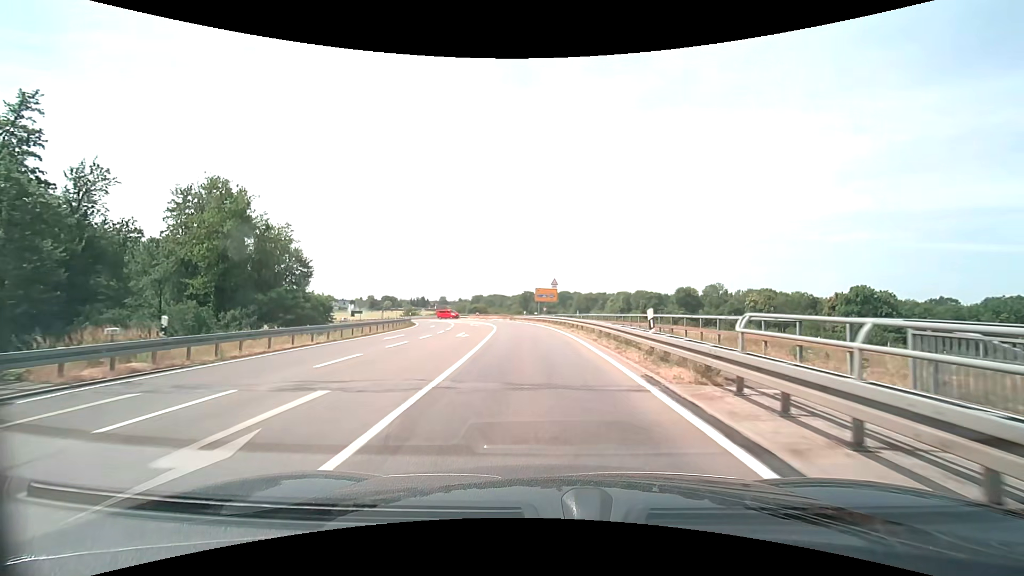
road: secondary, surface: asphalt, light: Day
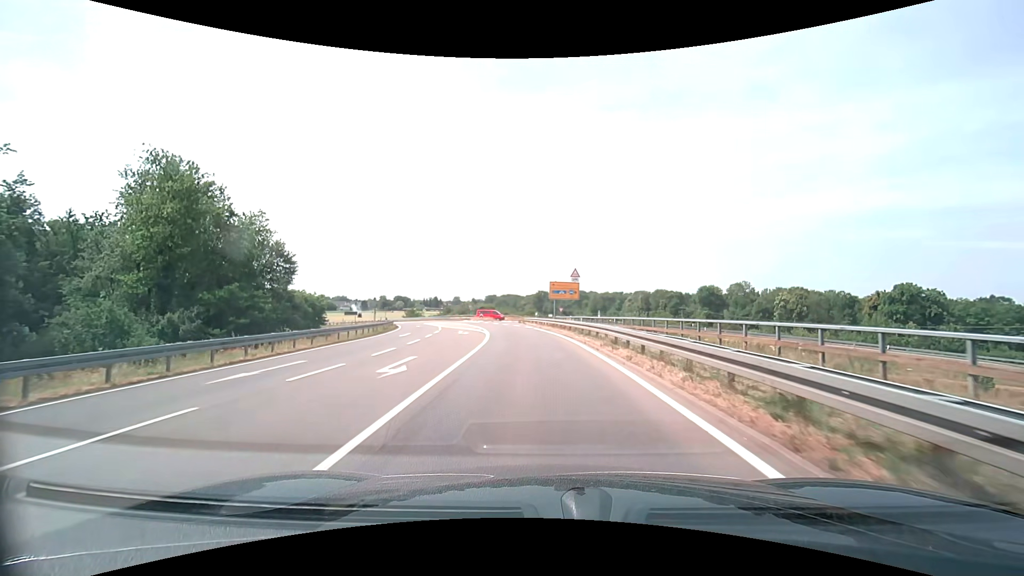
(-0.1, +13.6) m; -2°
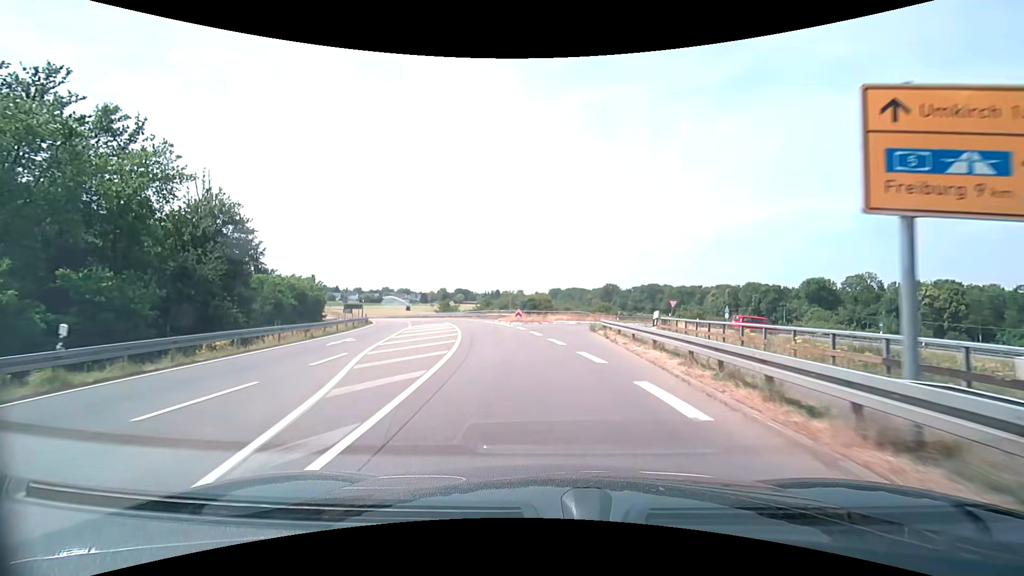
(-1.8, +34.5) m; -7°
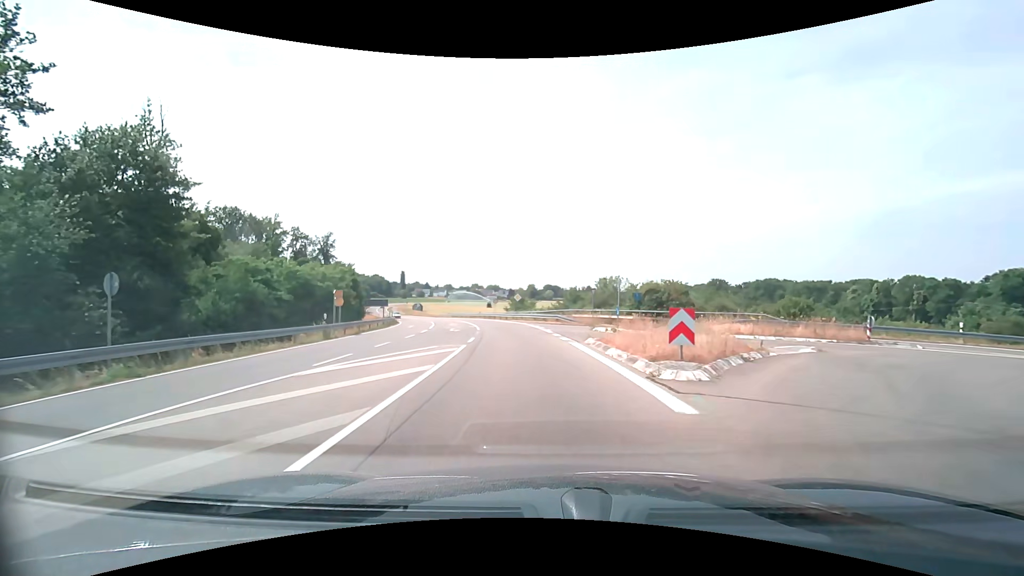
(-2.6, +29.3) m; -10°
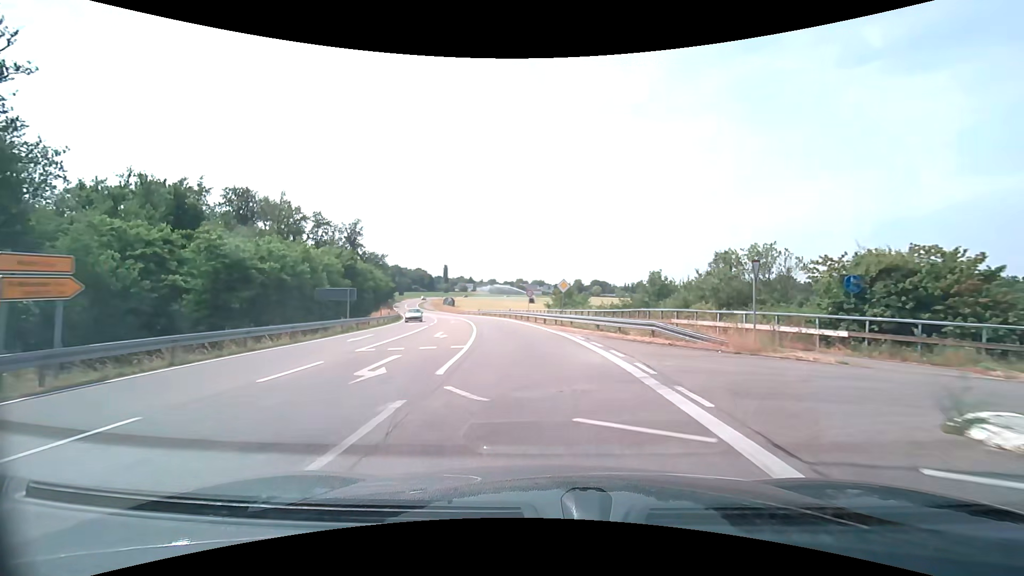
(-1.1, +21.7) m; -5°
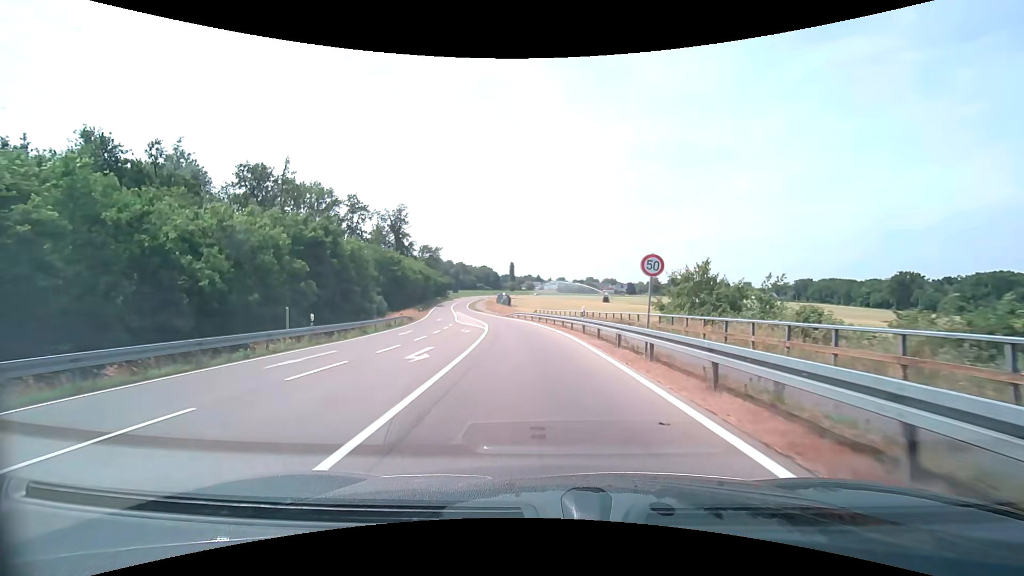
(-2.0, +29.2) m; -8°
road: tertiary
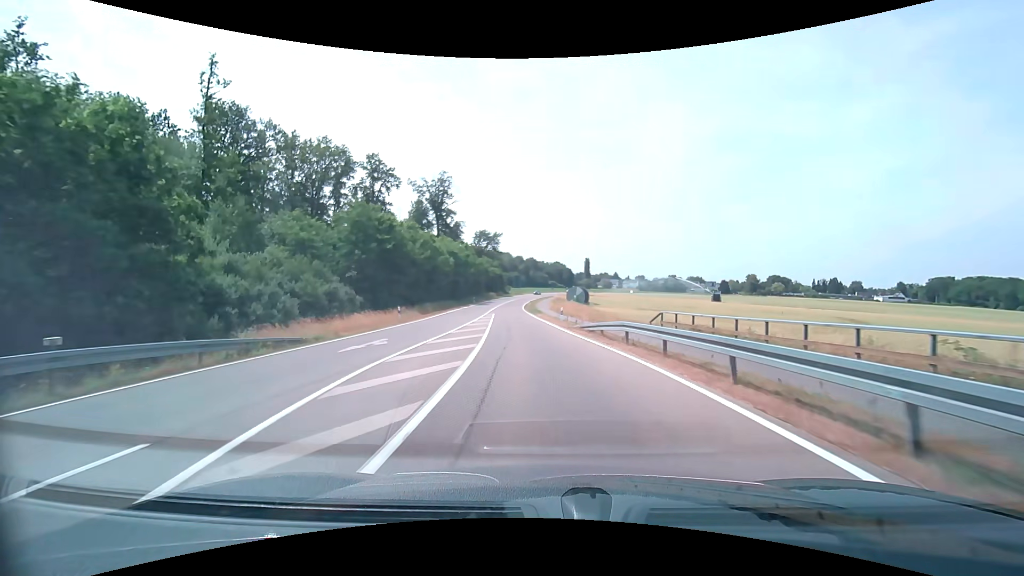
(-2.7, +38.9) m; -8°
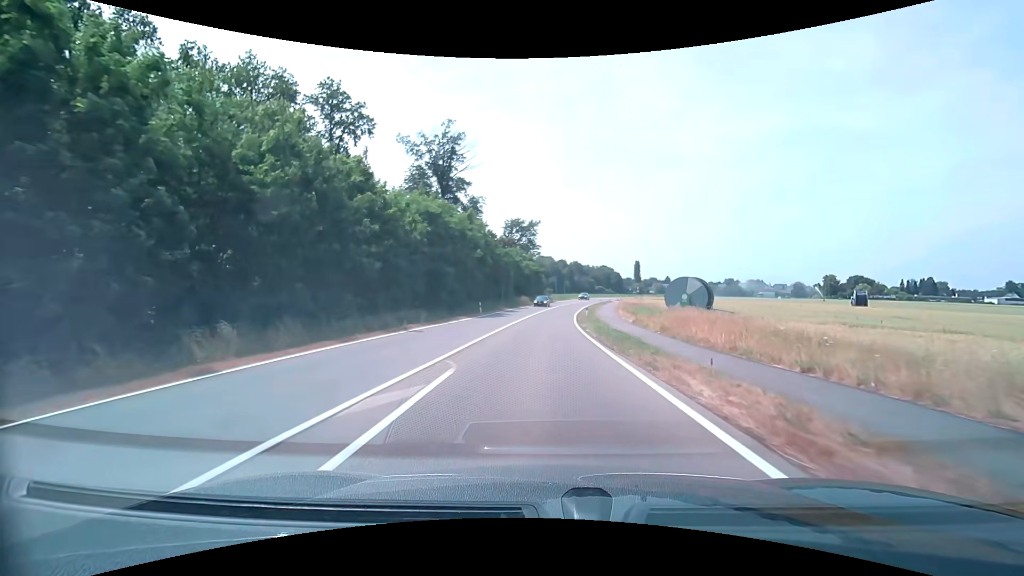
(-2.1, +38.7) m; -5°
(0, +10) (0, +20) (0, +30) (+1, +40) (+1, +50) (+2, +60) (+3, +70) (+5, +80) (+6, +90) (+8, +99) m
